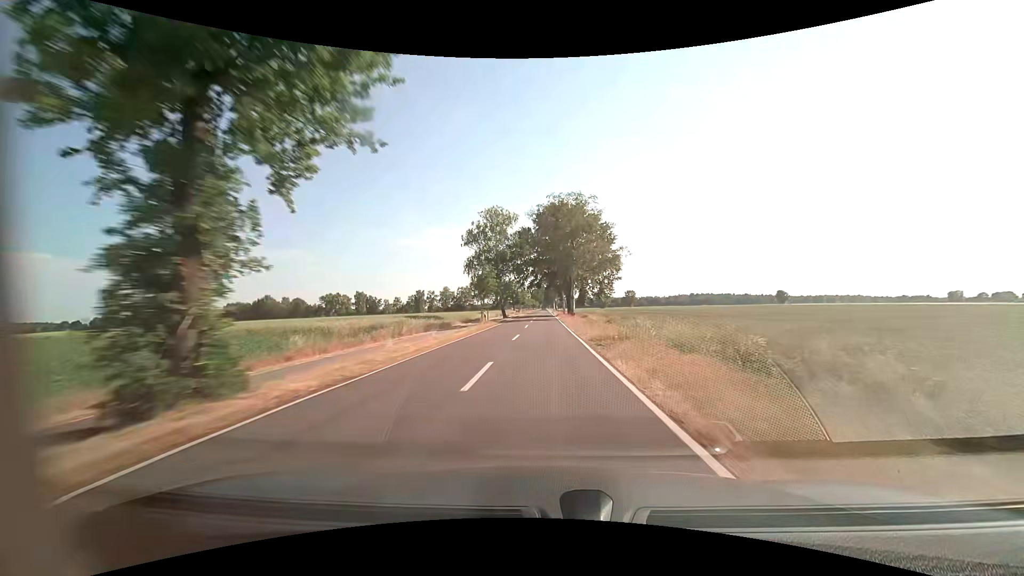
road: tertiary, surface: asphalt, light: Day
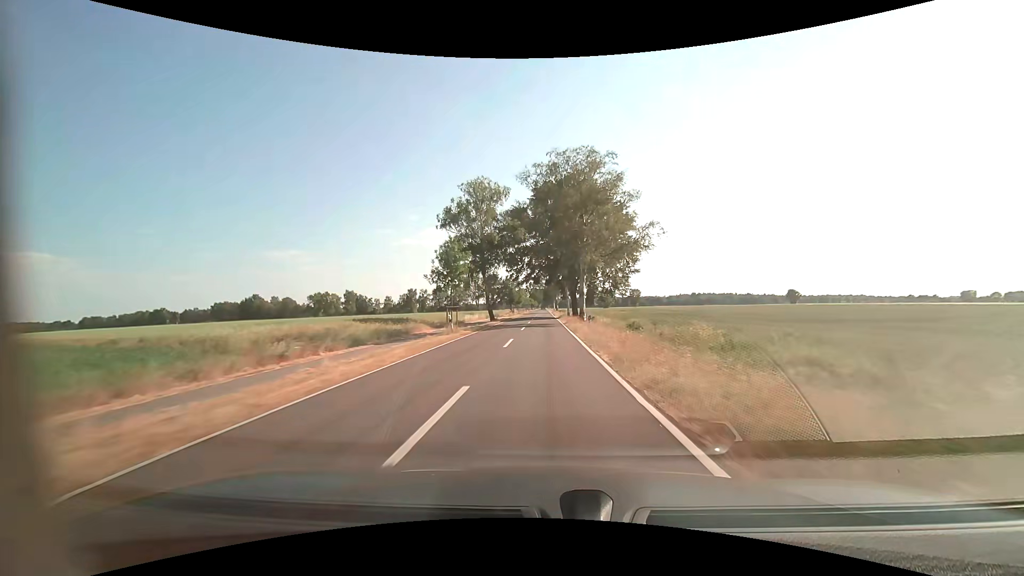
(0.0, +15.8) m; 0°
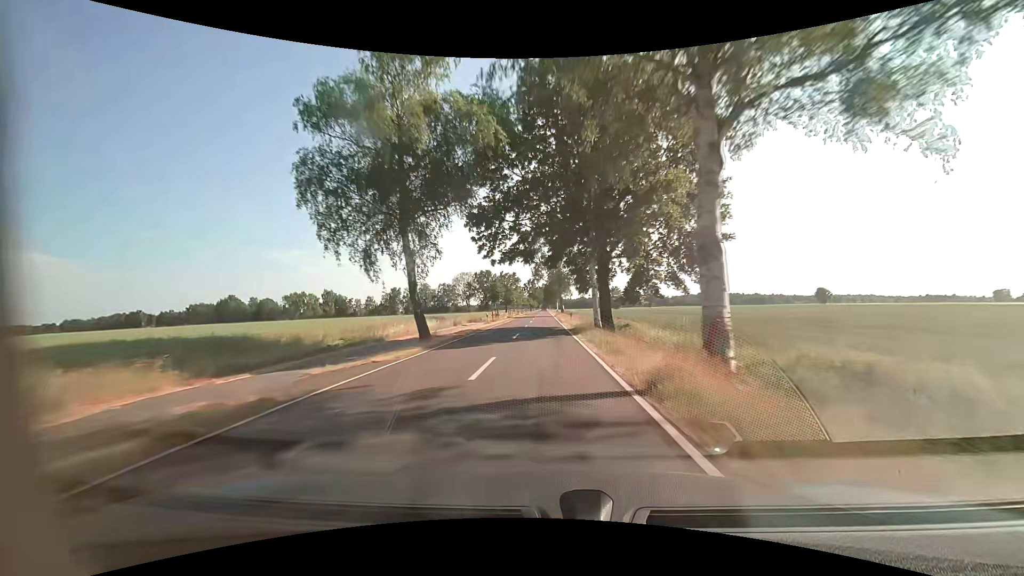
(-0.1, +31.6) m; 0°
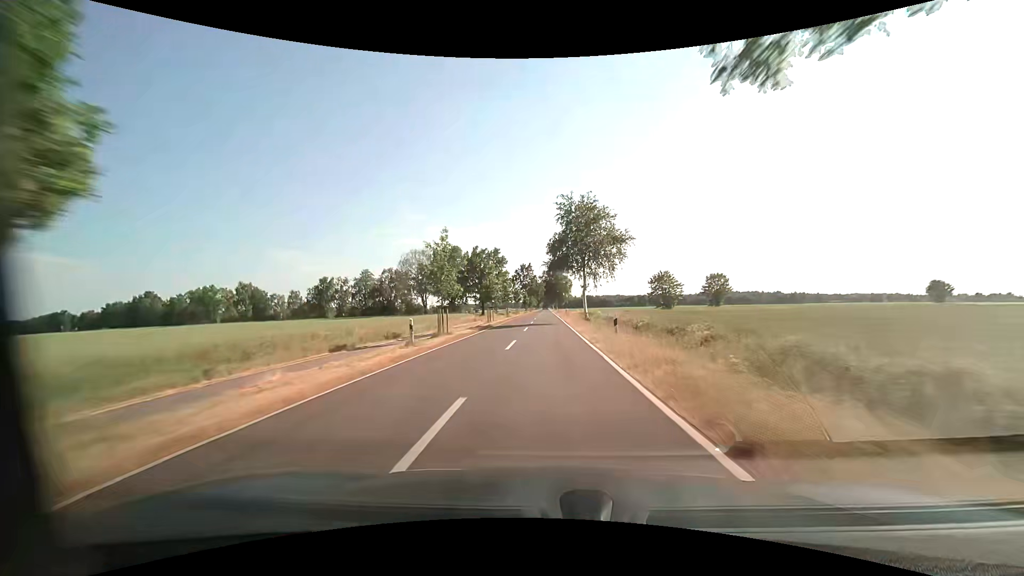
(-0.3, +79.0) m; 0°
